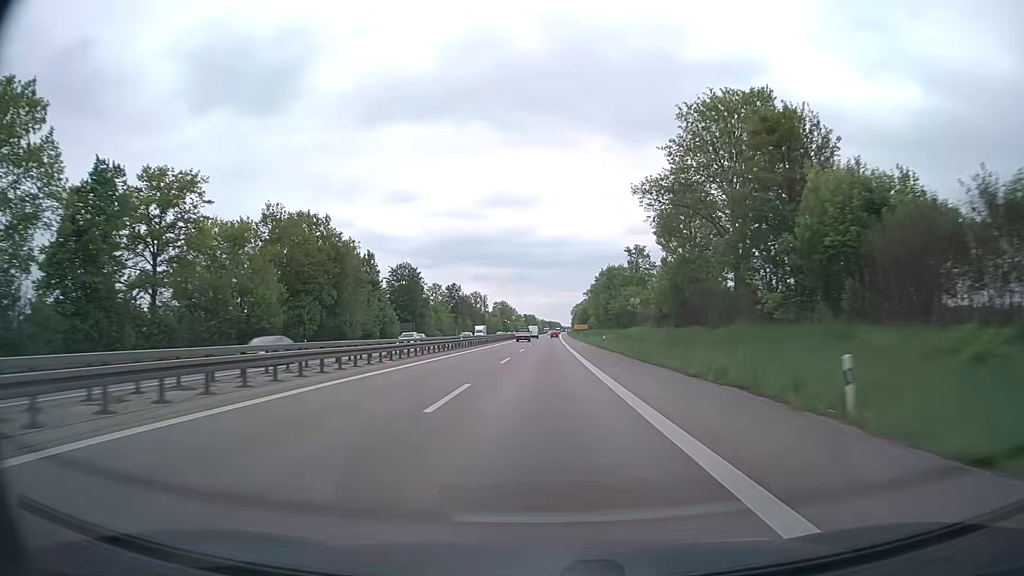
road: trunk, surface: asphalt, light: Day
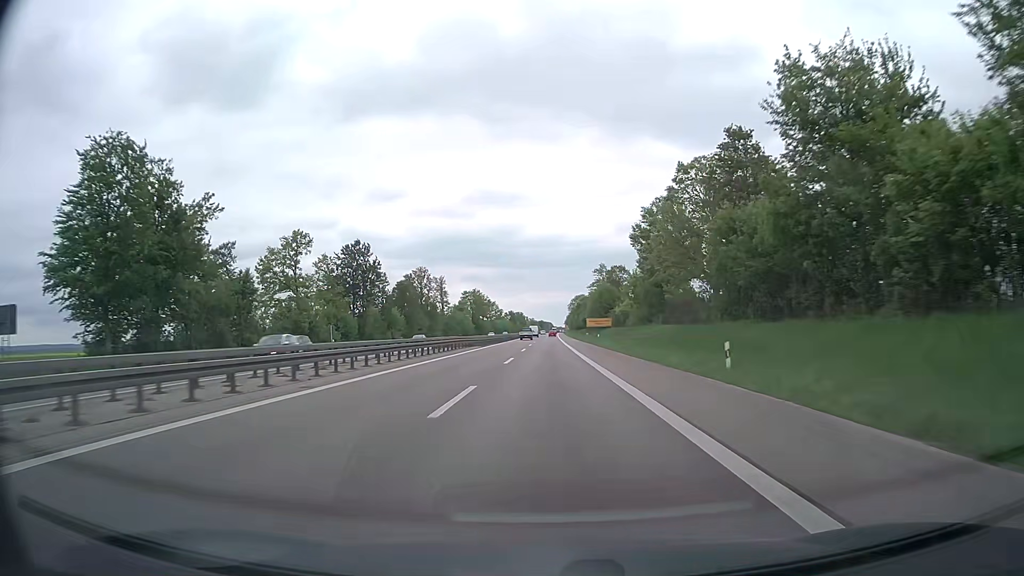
(+0.7, +91.2) m; +1°
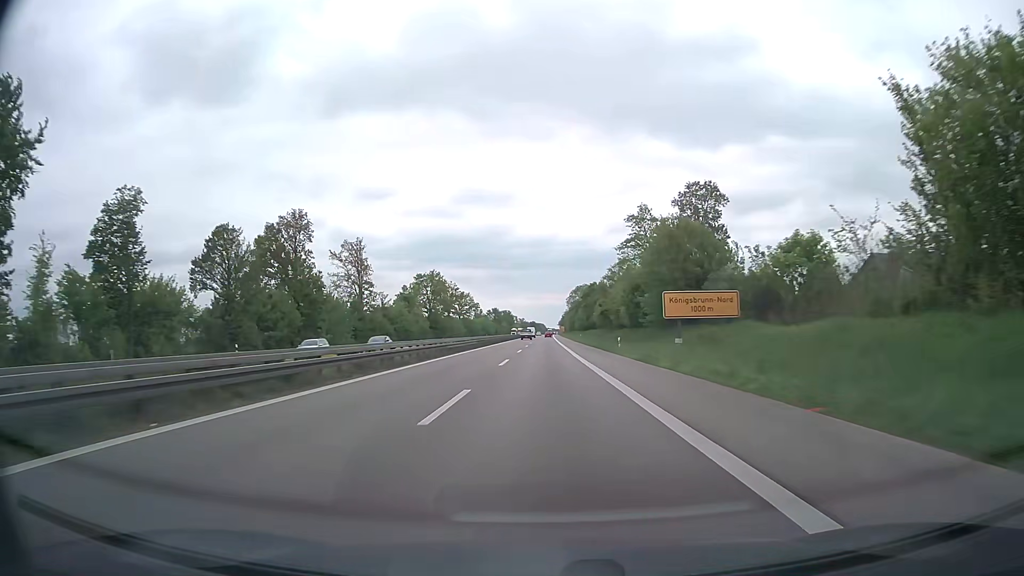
(+0.3, +72.9) m; +1°
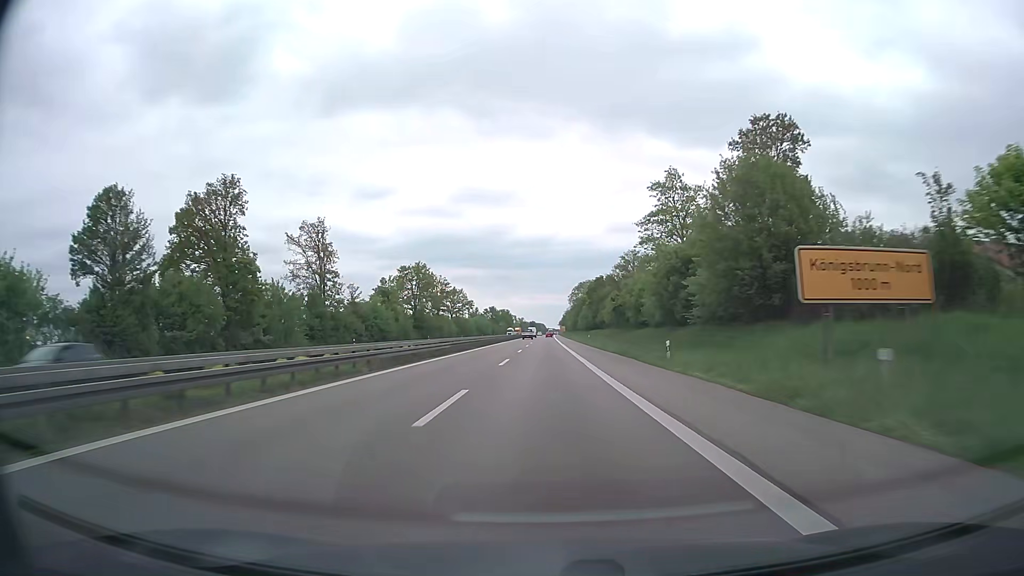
(0.0, +18.2) m; 0°
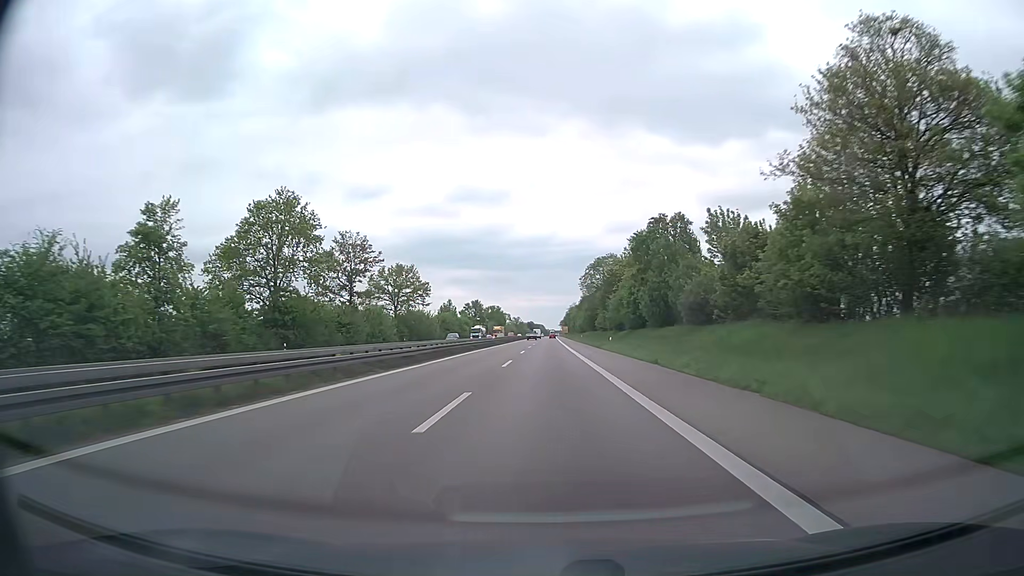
(0.0, +72.8) m; 0°
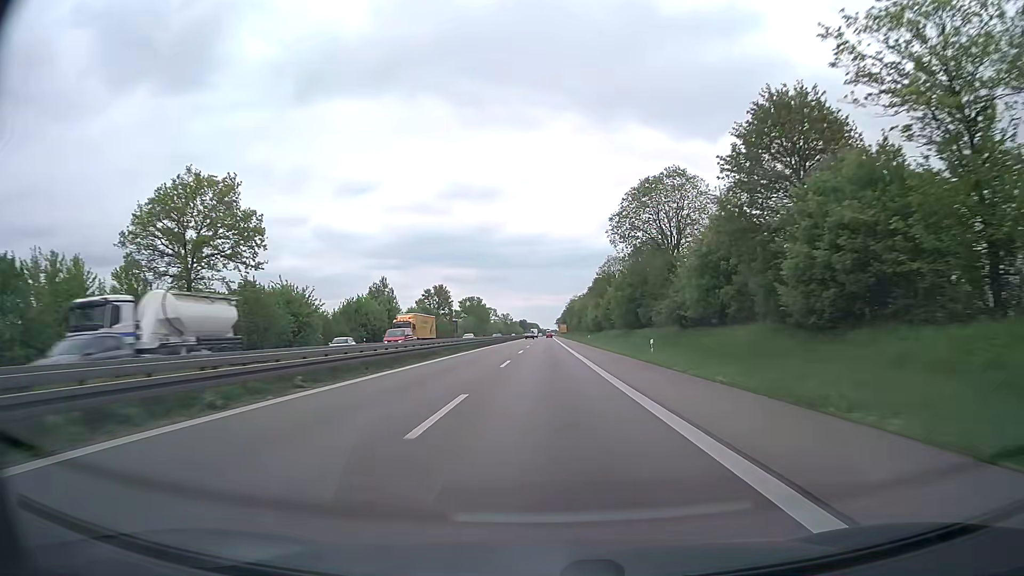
(+0.5, +72.8) m; +1°
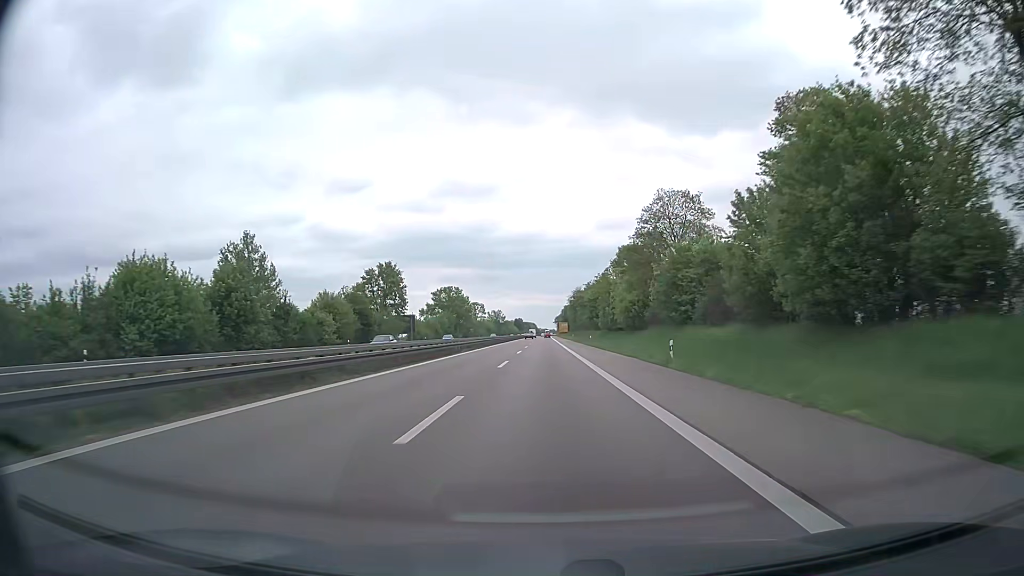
(-0.1, +54.6) m; 0°
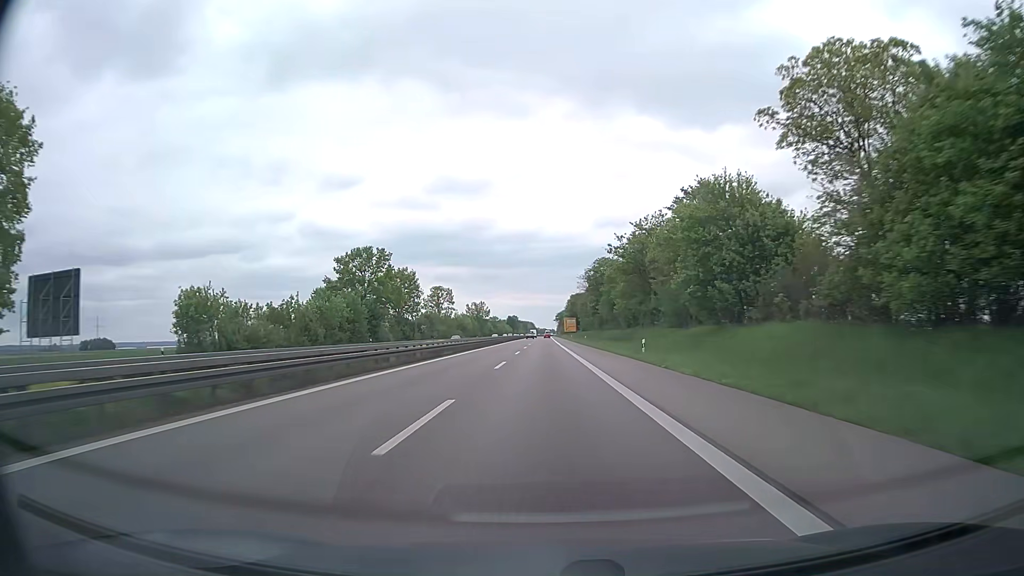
(0.0, +91.0) m; 0°
(0, +10) (0, +20) (0, +30) (0, +40) (0, +50) (0, +60) (0, +70) (0, +80) (0, +90) (0, +100) m
